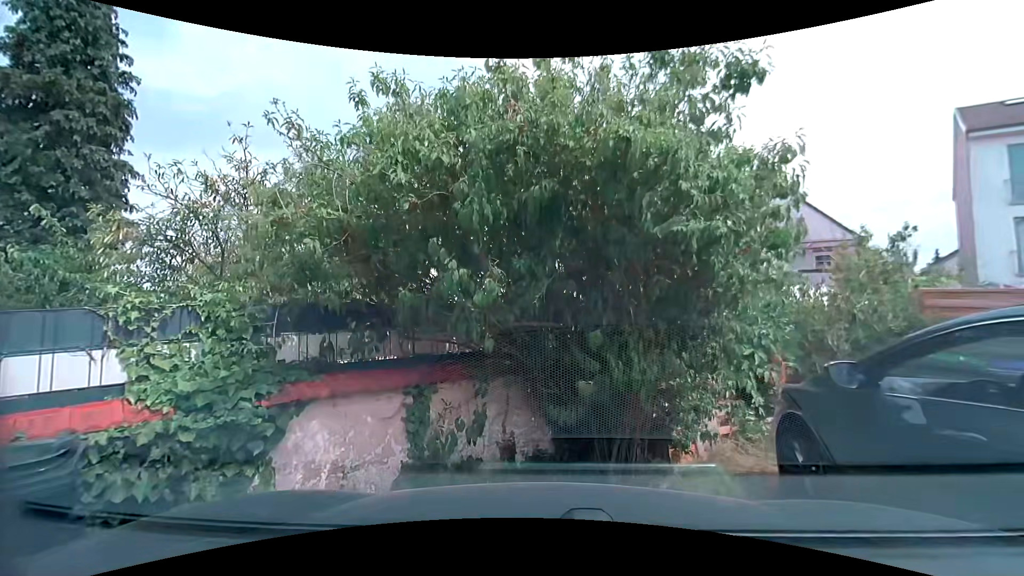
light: Day
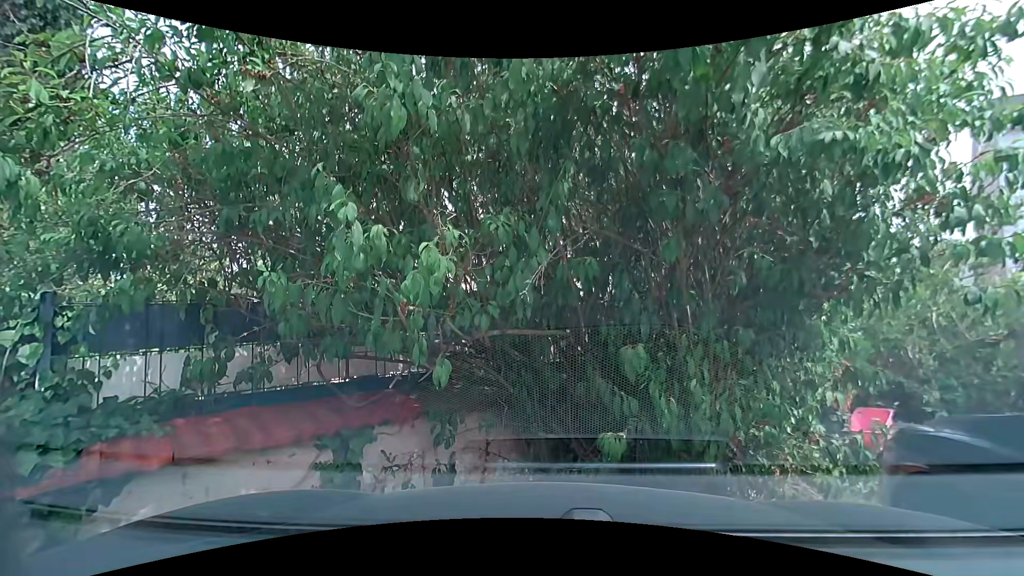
(0.0, +1.3) m; -1°
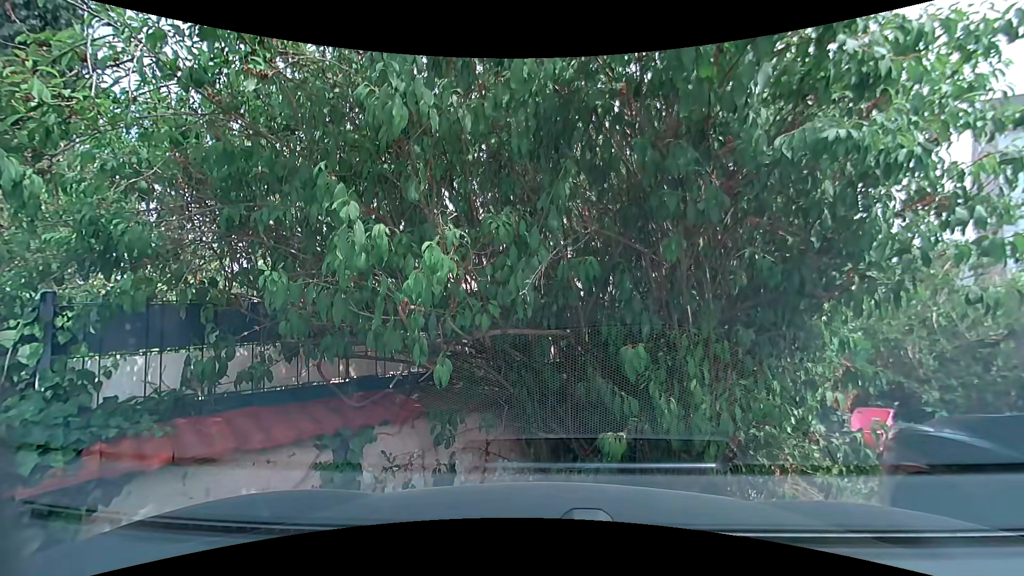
(0.0, 0.0) m; 0°
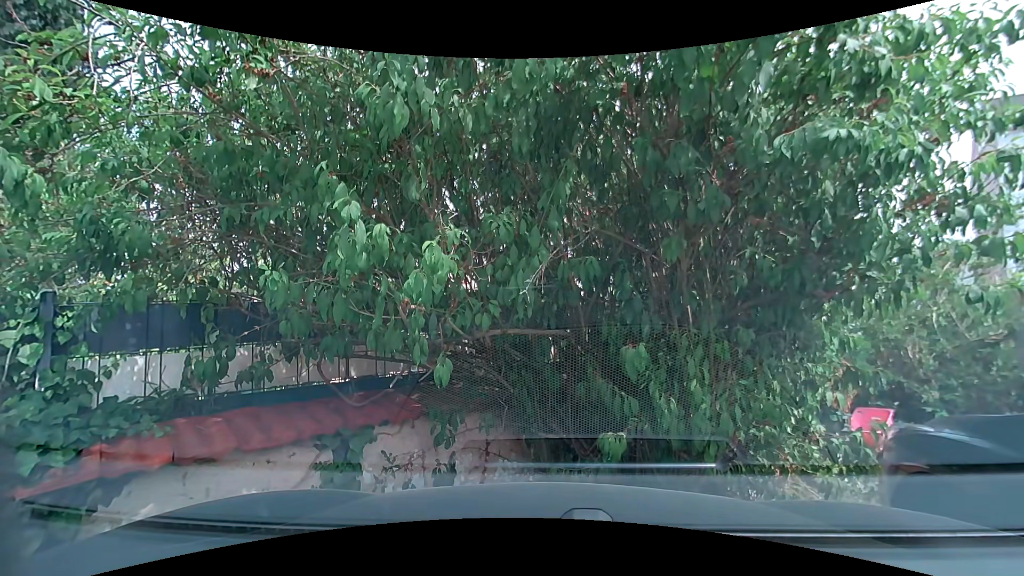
(0.0, 0.0) m; 0°
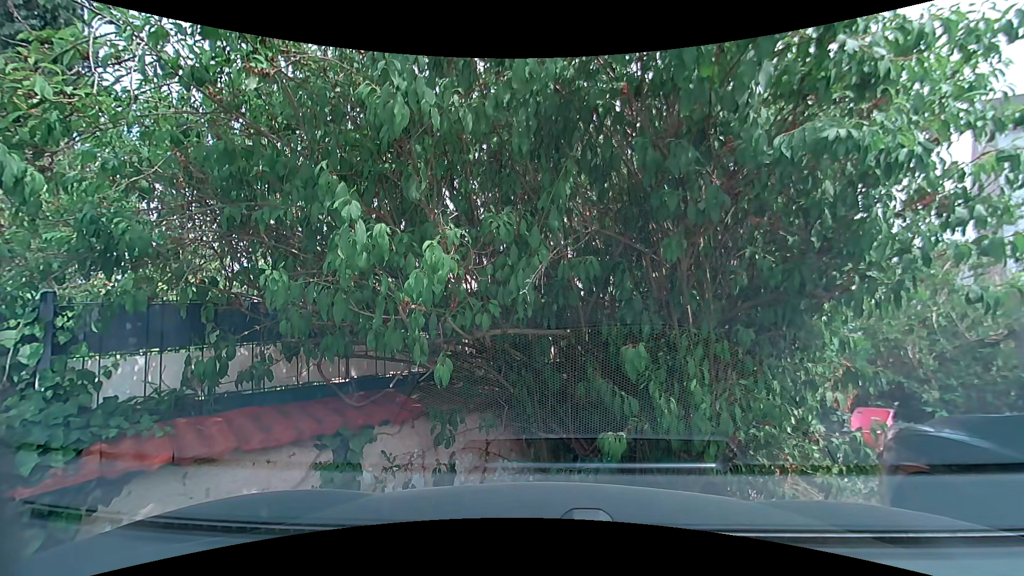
(0.0, 0.0) m; 0°
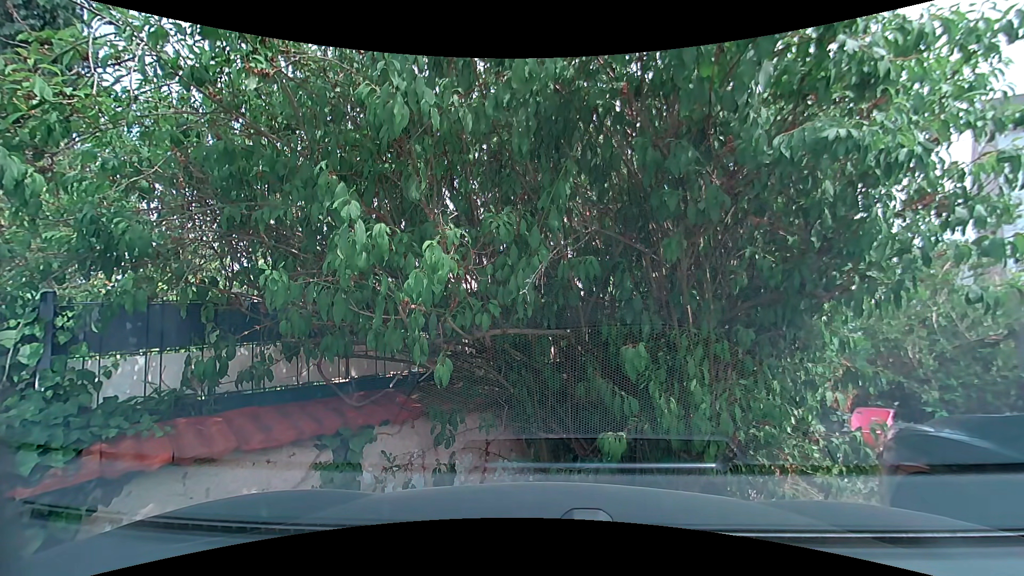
(0.0, 0.0) m; 0°
